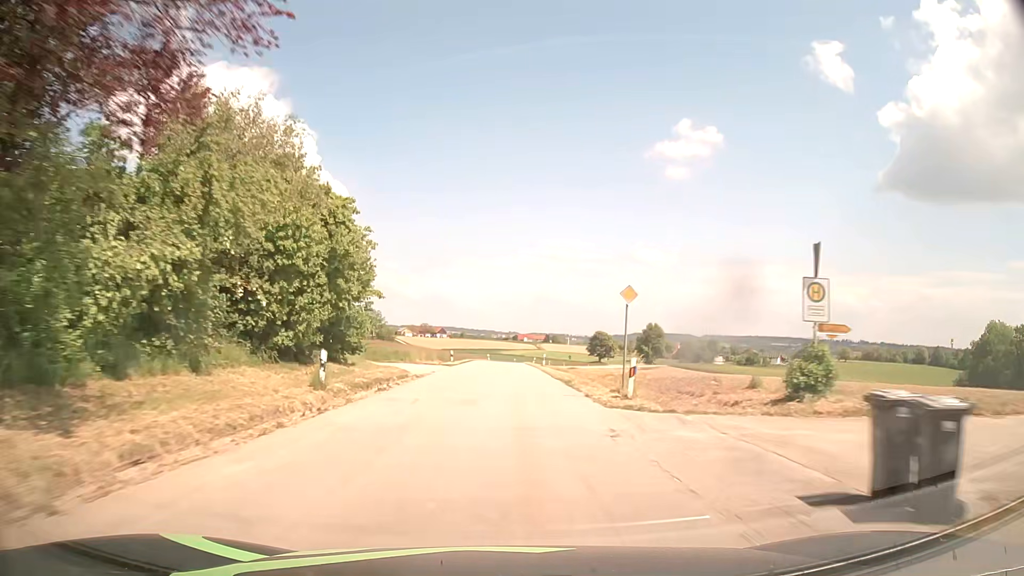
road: tertiary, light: Day
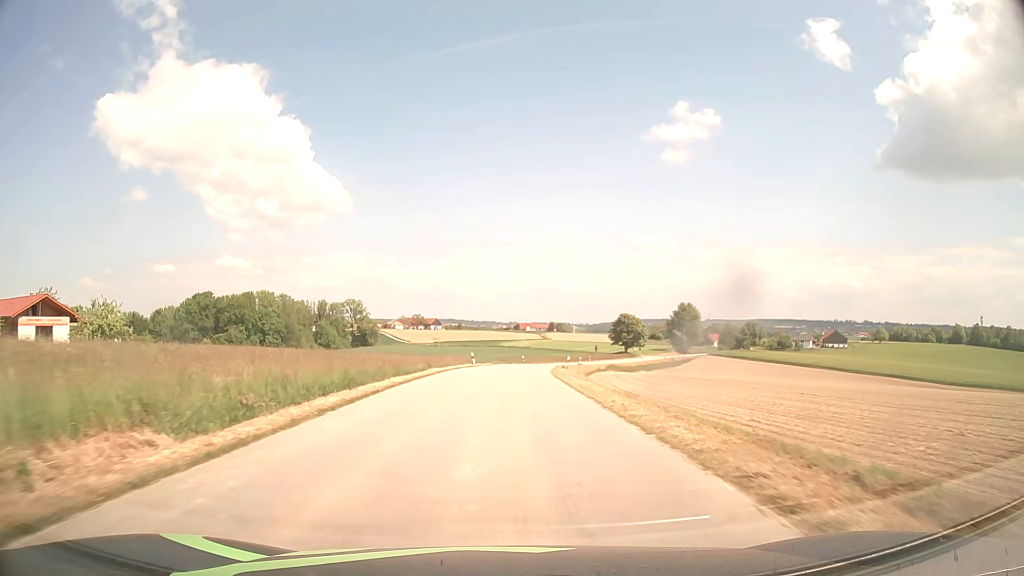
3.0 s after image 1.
(-0.1, +54.5) m; 0°
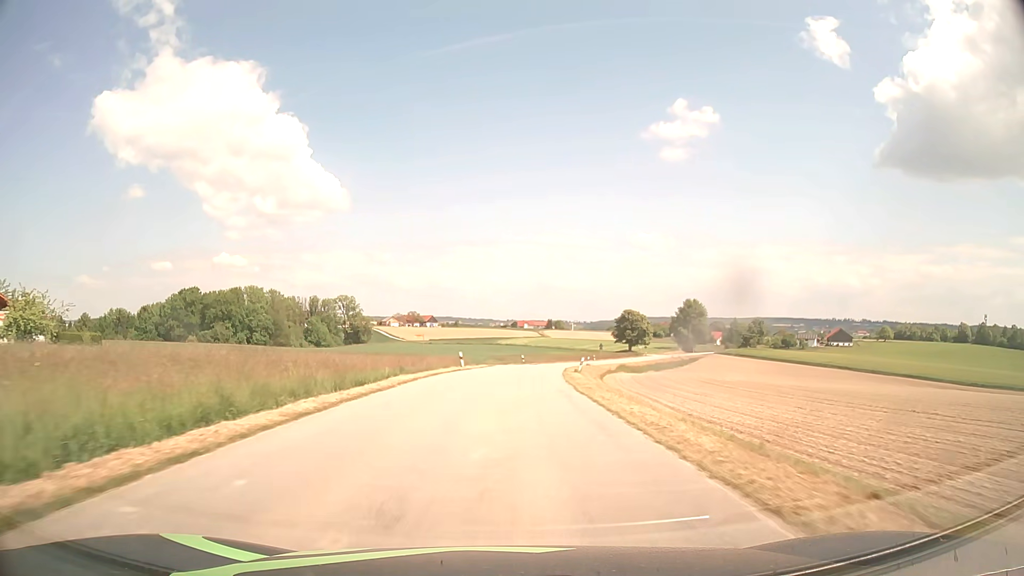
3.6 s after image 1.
(0.0, +10.9) m; 0°
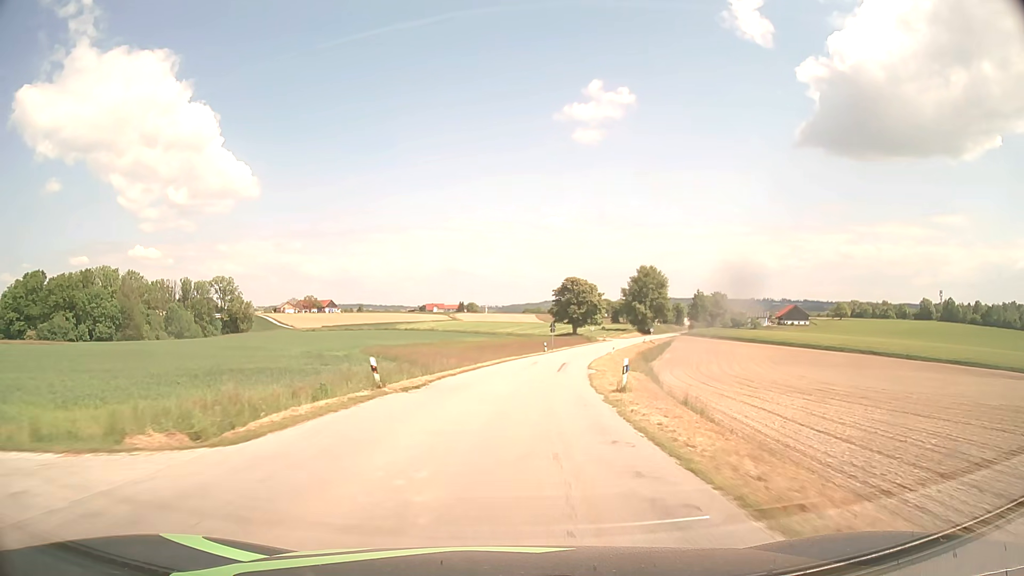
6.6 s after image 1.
(+3.1, +54.4) m; +7°
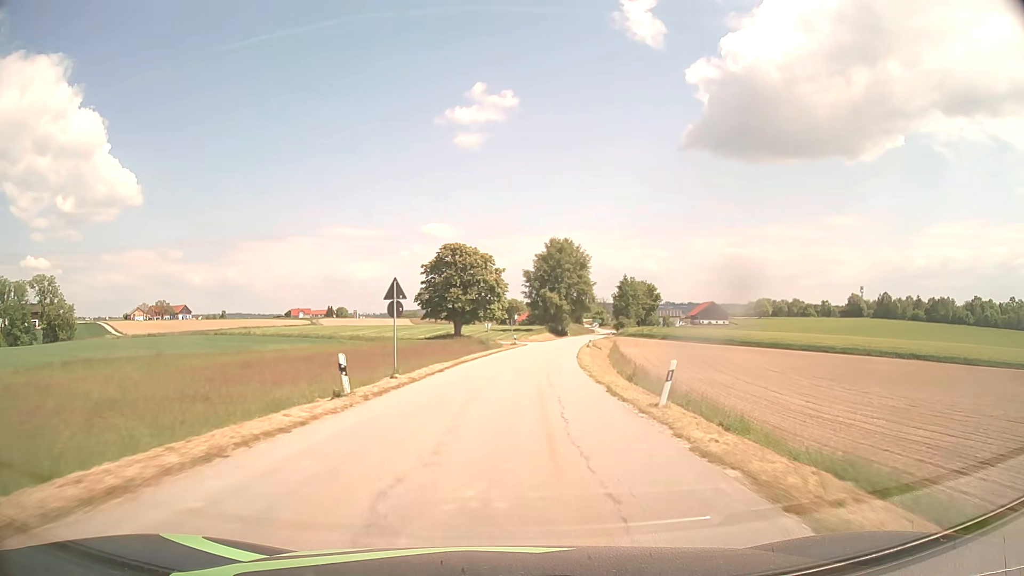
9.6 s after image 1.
(+4.7, +54.1) m; +10°
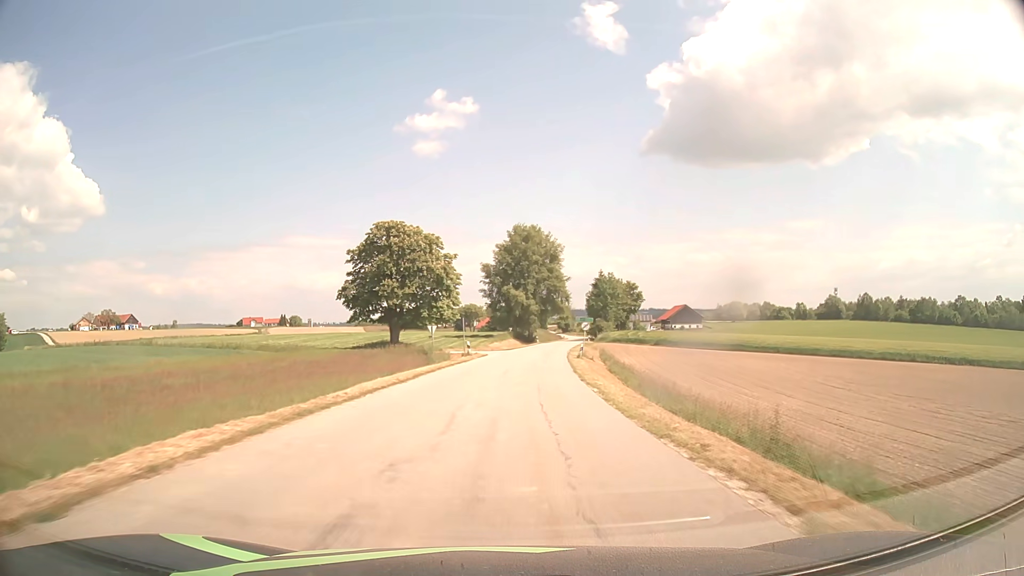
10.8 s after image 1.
(+0.7, +21.5) m; +3°
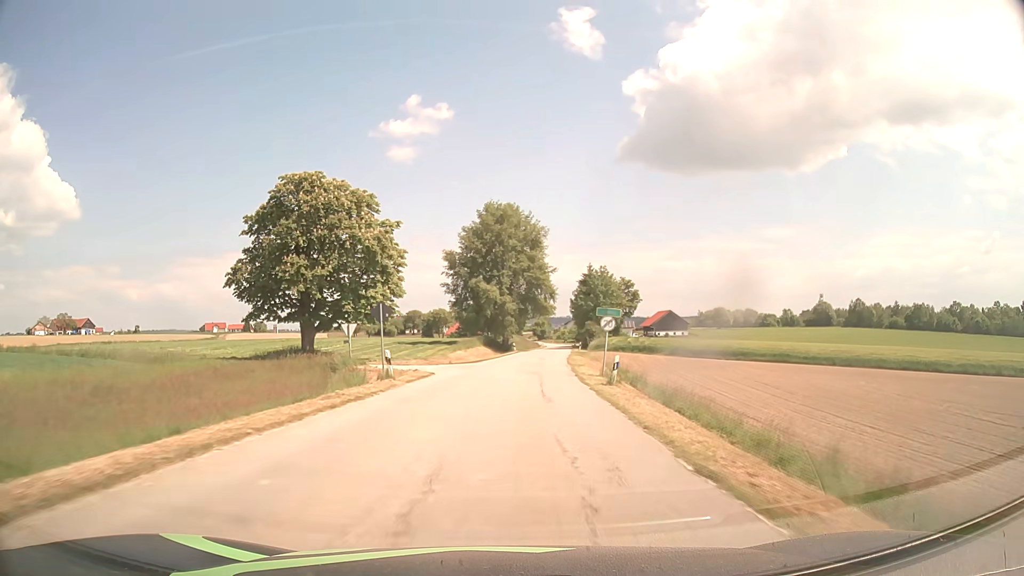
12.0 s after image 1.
(+0.4, +21.5) m; +2°
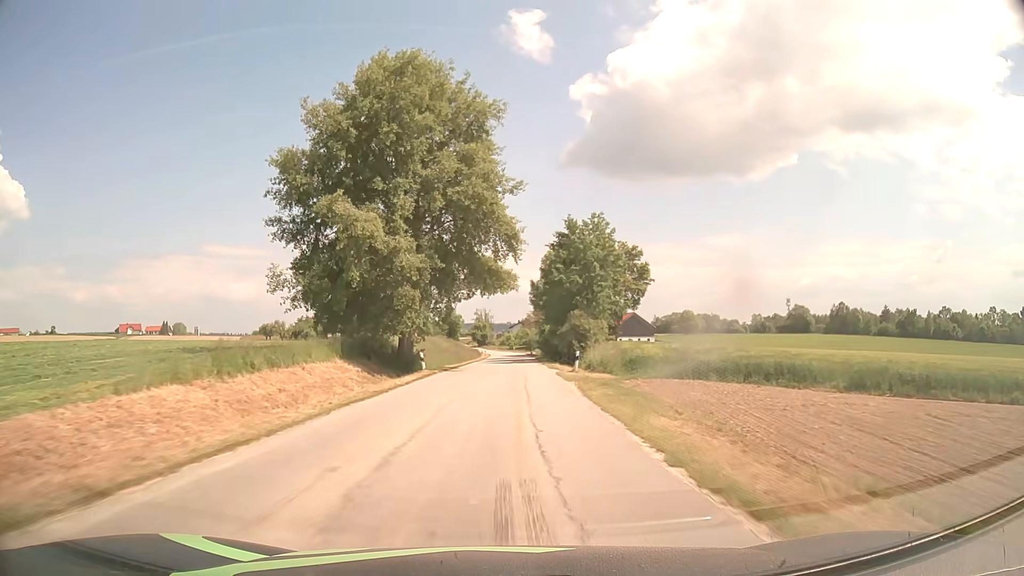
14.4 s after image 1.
(+2.2, +45.2) m; +5°
(0, +10) (0, +20) (0, +30) (+1, +40) (+1, +50) (+1, +60) (+1, +70) (+1, +80) (+1, +90) (+1, +100) m
